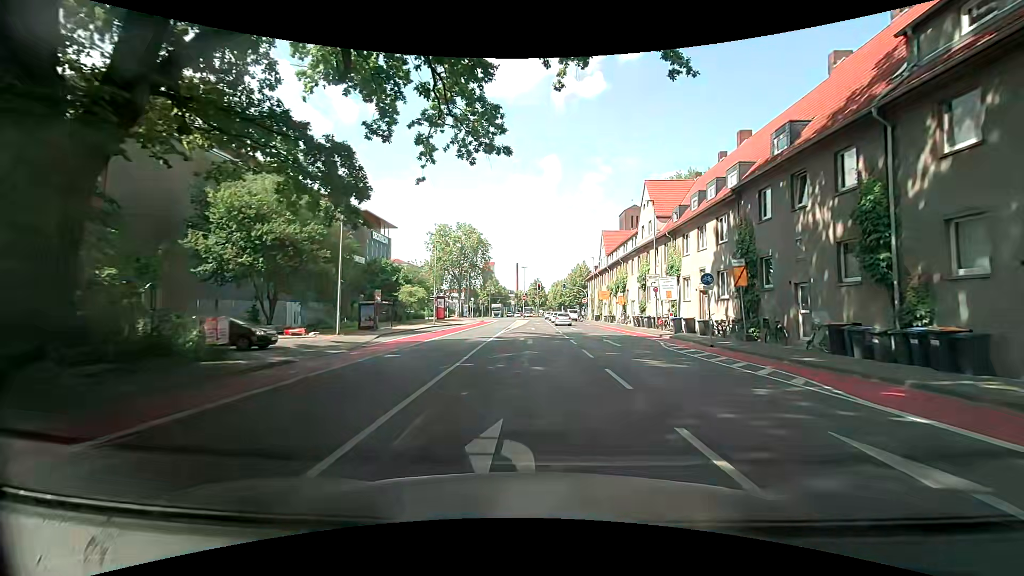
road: secondary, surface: asphalt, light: Day
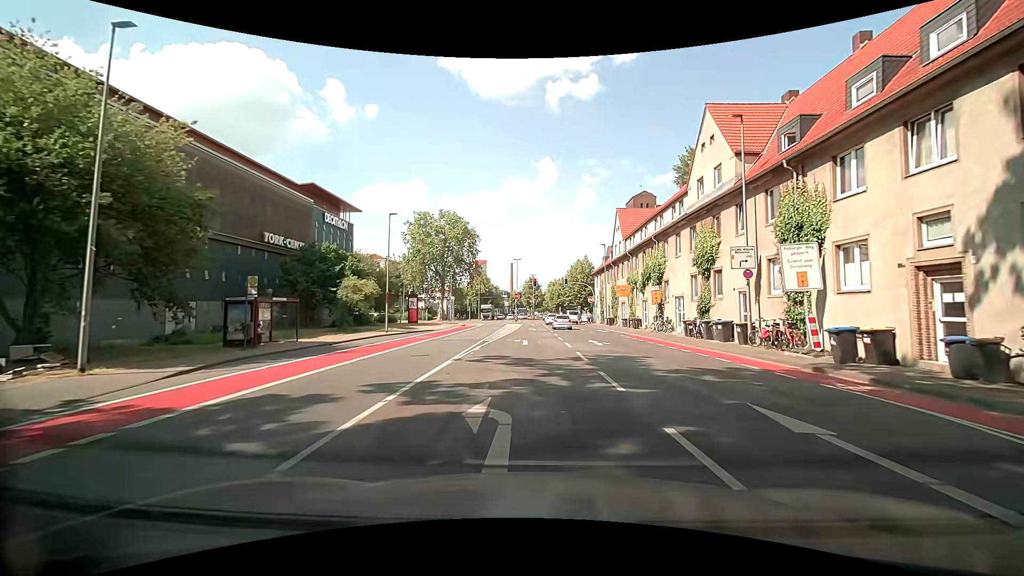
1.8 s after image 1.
(+0.4, +17.9) m; +2°
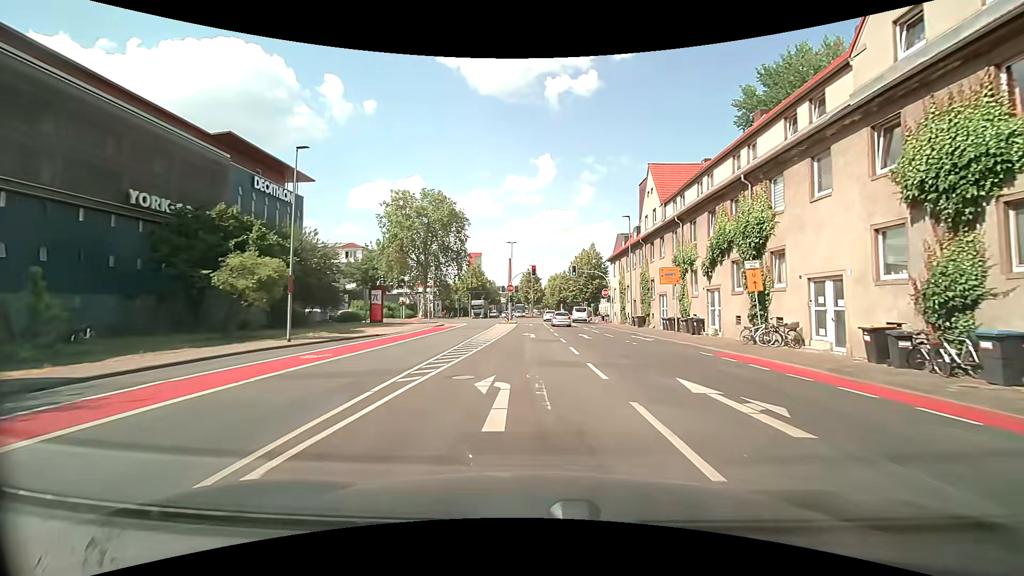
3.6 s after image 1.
(-0.1, +16.9) m; -1°
(0, +10) (0, +20) (0, +30) (0, +40) (0, +50) (0, +60) (0, +70) (-3, +80) (-9, +87) (-18, +90) m
